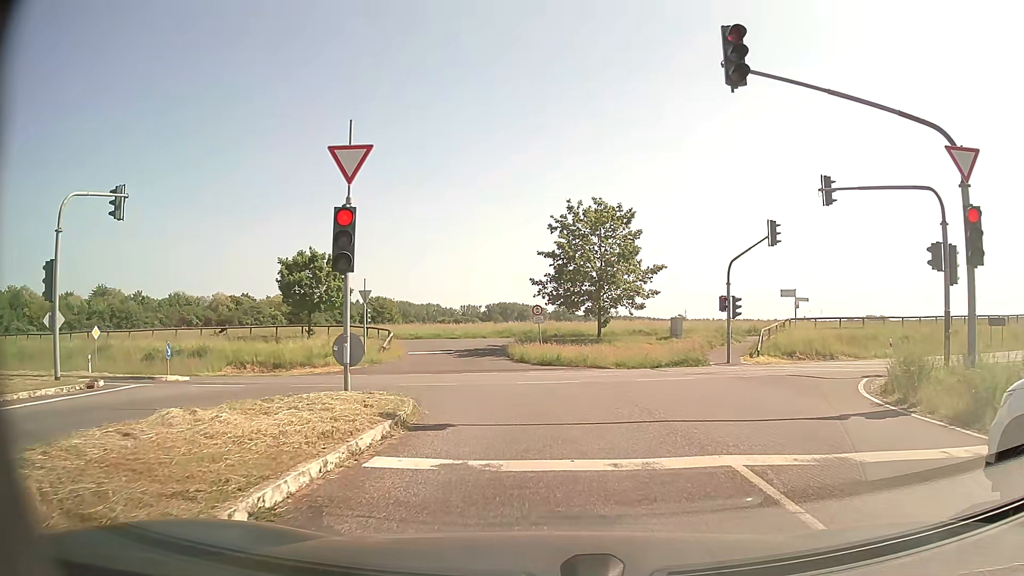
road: unclassified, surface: asphalt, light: Day
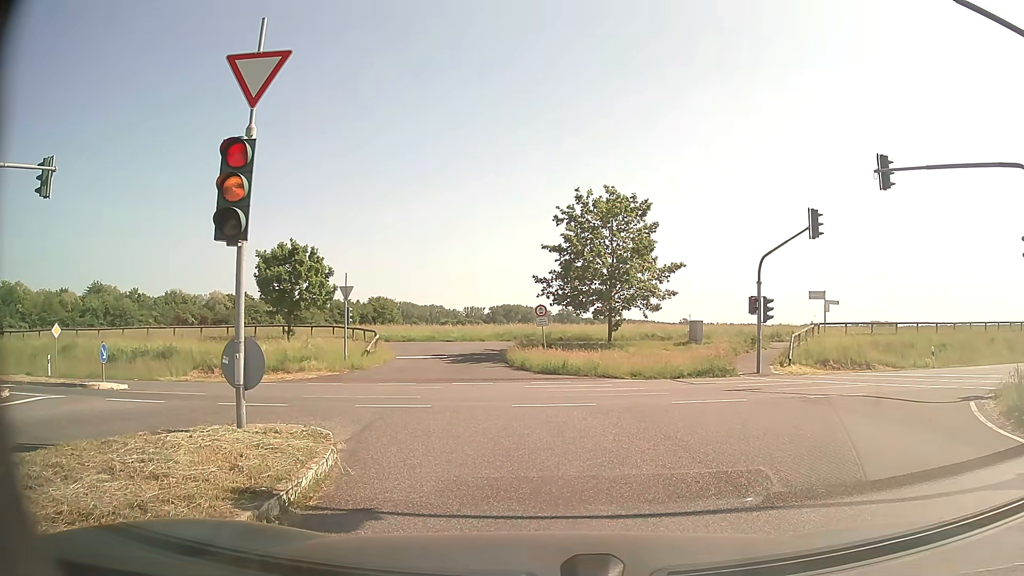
(0.0, +4.2) m; -1°
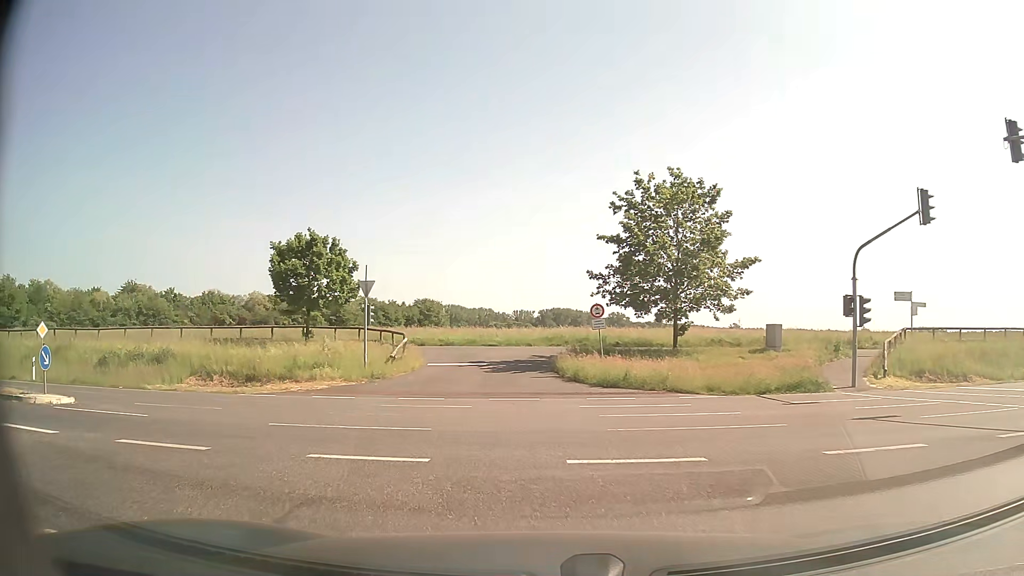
(-0.1, +5.6) m; -3°
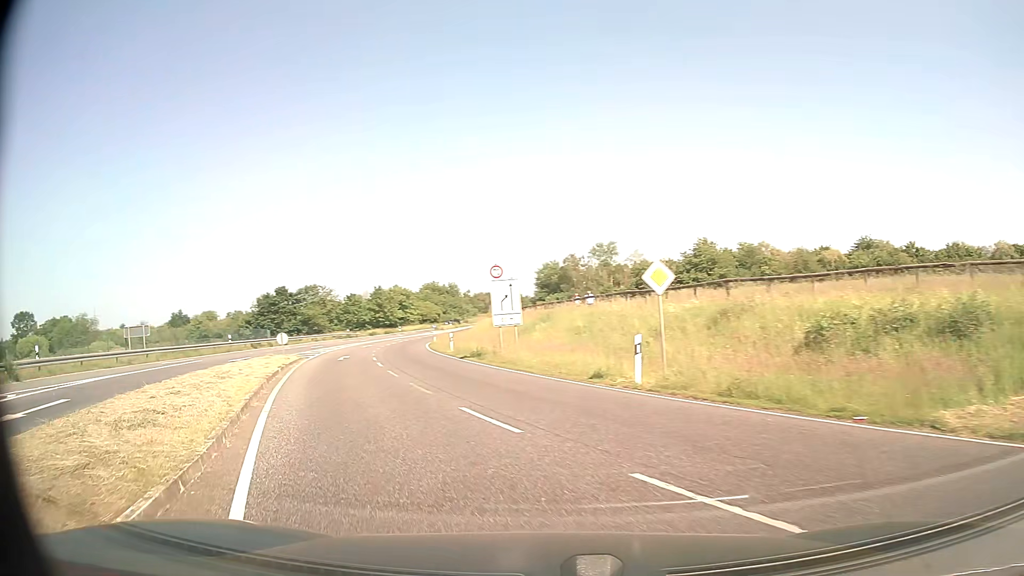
(-9.9, +16.6) m; -63°
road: secondary
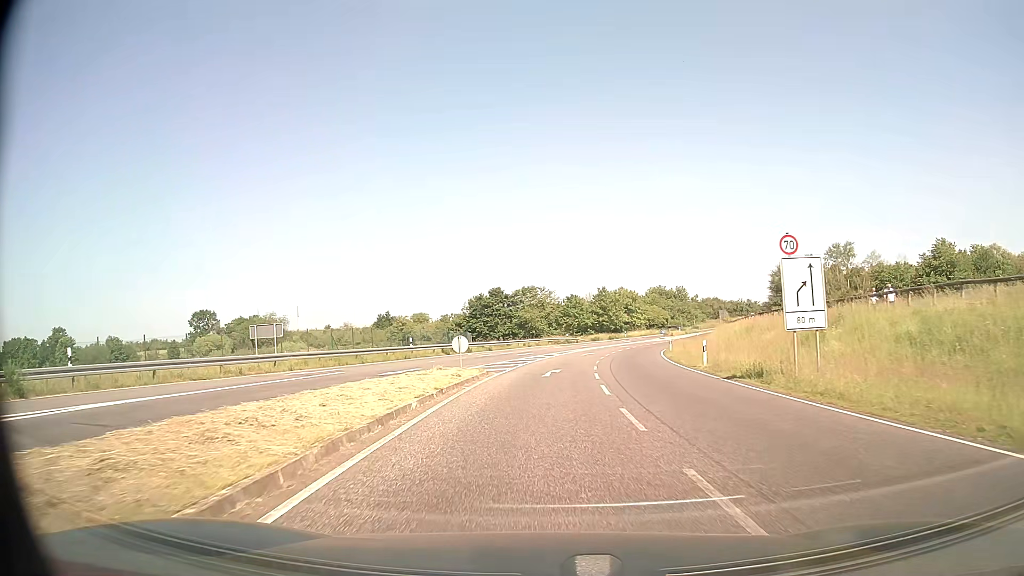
(-2.4, +11.0) m; -20°
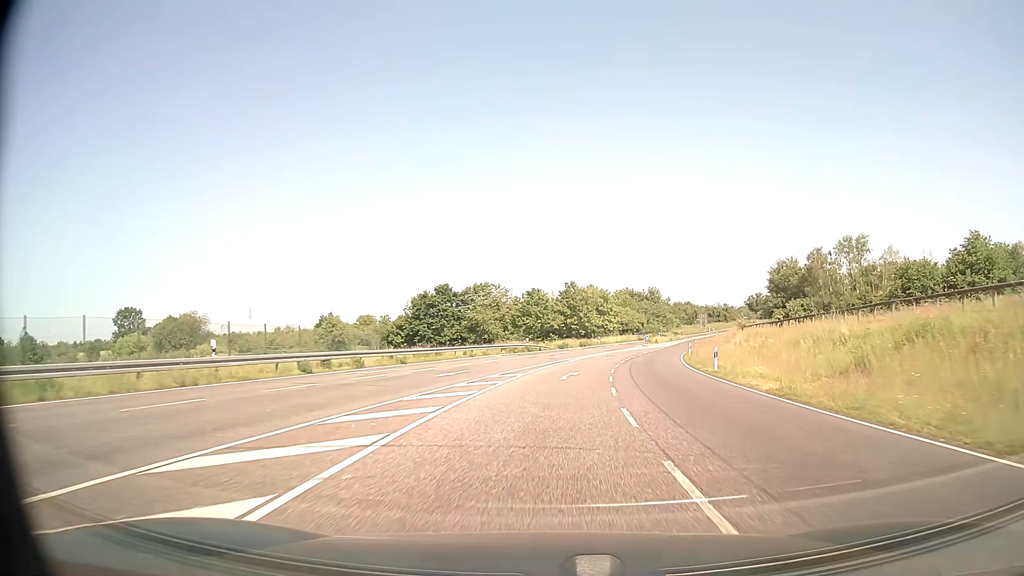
(+0.2, +24.5) m; +3°
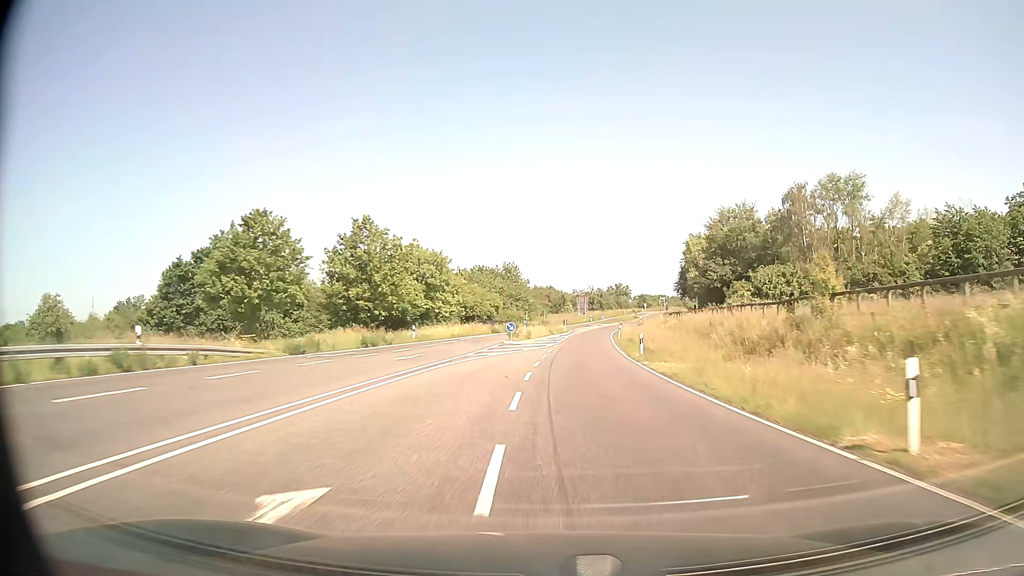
(+6.0, +48.6) m; +13°
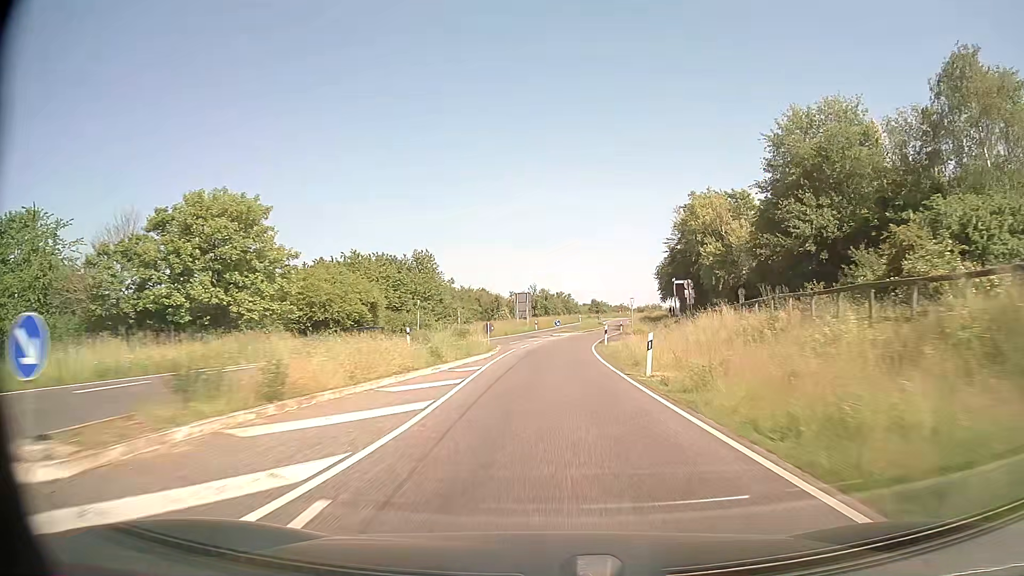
(+2.0, +39.7) m; +5°
(0, +10) (0, +20) (+1, +30) (+2, +40) (+3, +50) (+5, +60) (+7, +70) (+8, +79) (+10, +89) (+11, +99) m
